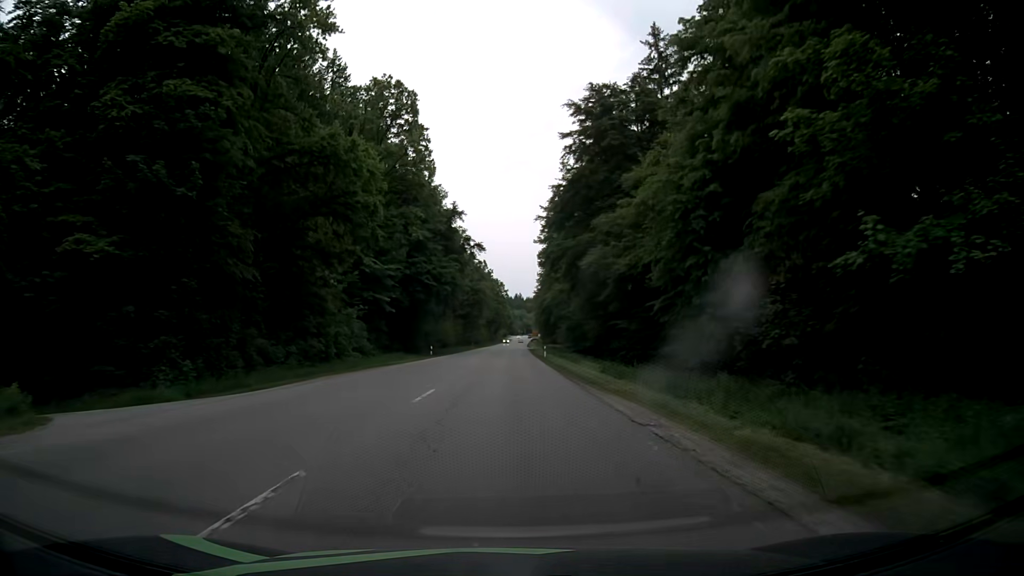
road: secondary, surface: asphalt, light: Day
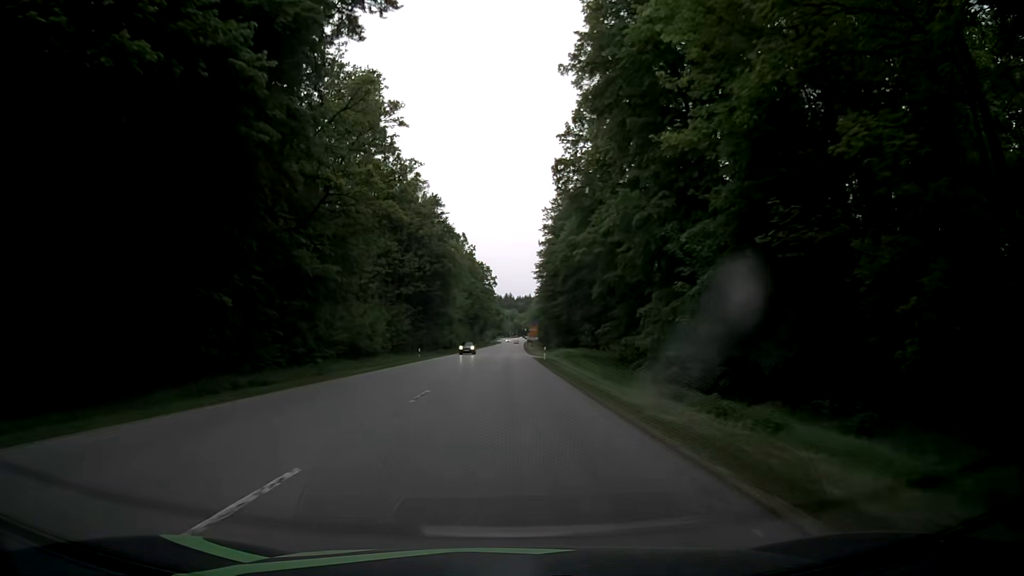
(+0.6, +59.7) m; +1°
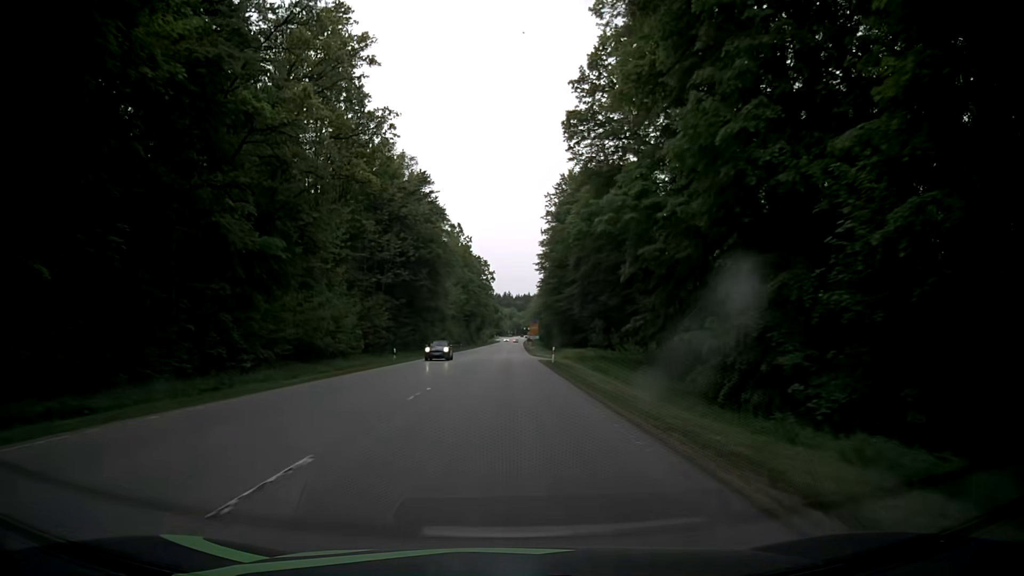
(0.0, +11.7) m; 0°
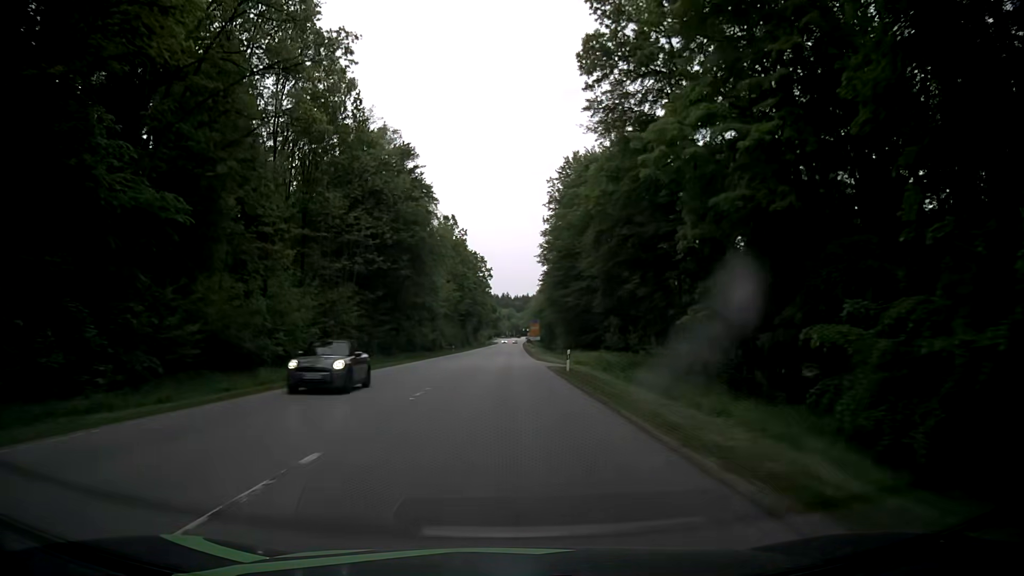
(0.0, +11.6) m; 0°
(0, +10) (0, +20) (0, +30) (0, +40) (0, +50) (0, +60) (0, +70) (0, +80) (0, +90) (0, +100) m
